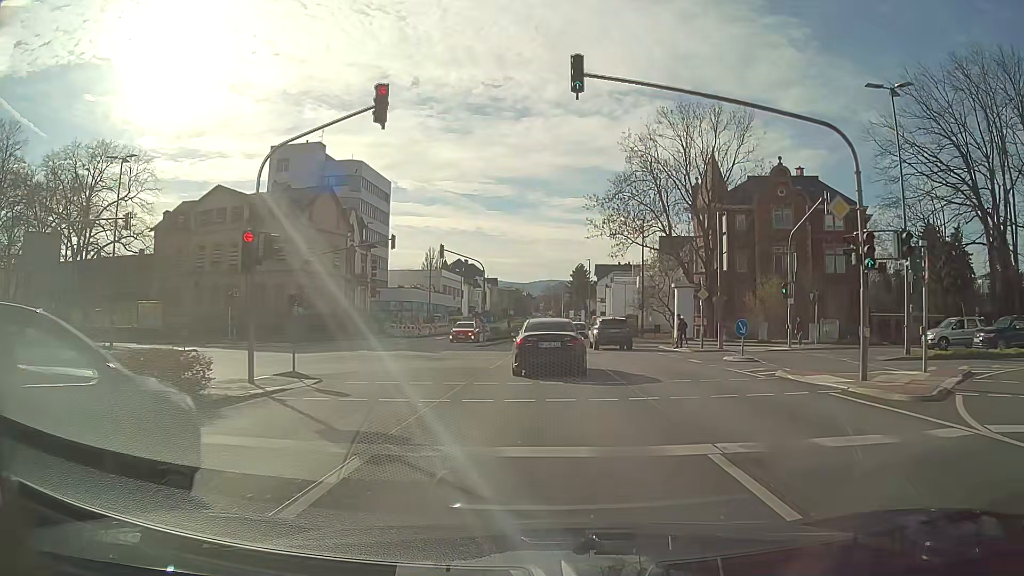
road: tertiary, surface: asphalt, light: Day
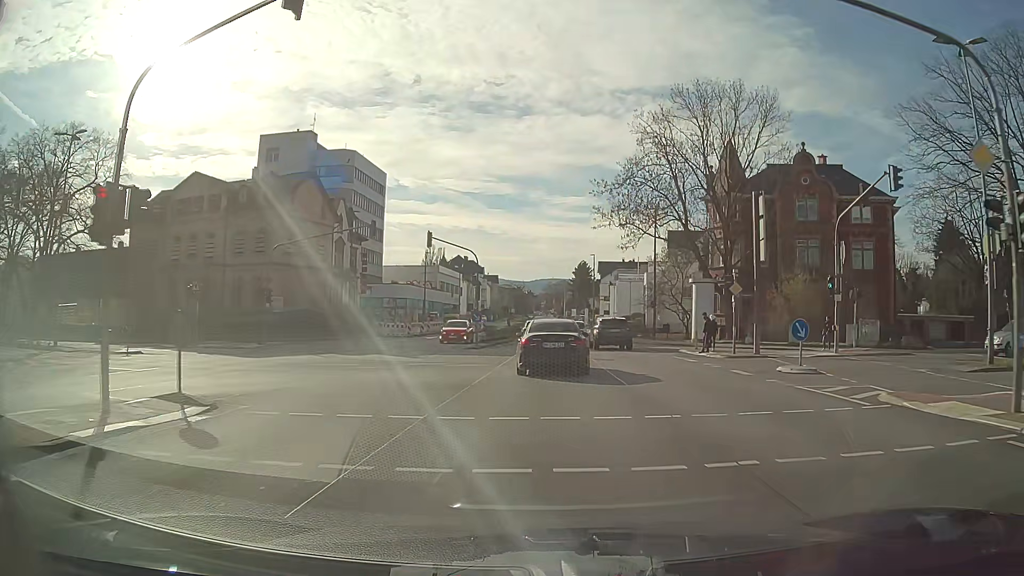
(0.0, +5.4) m; 0°
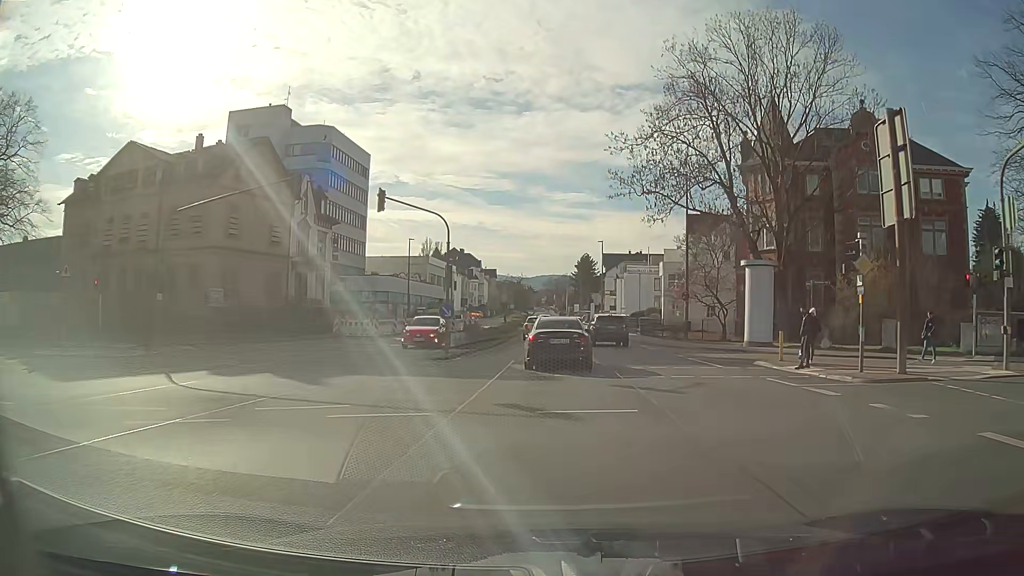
(-0.1, +11.6) m; 0°
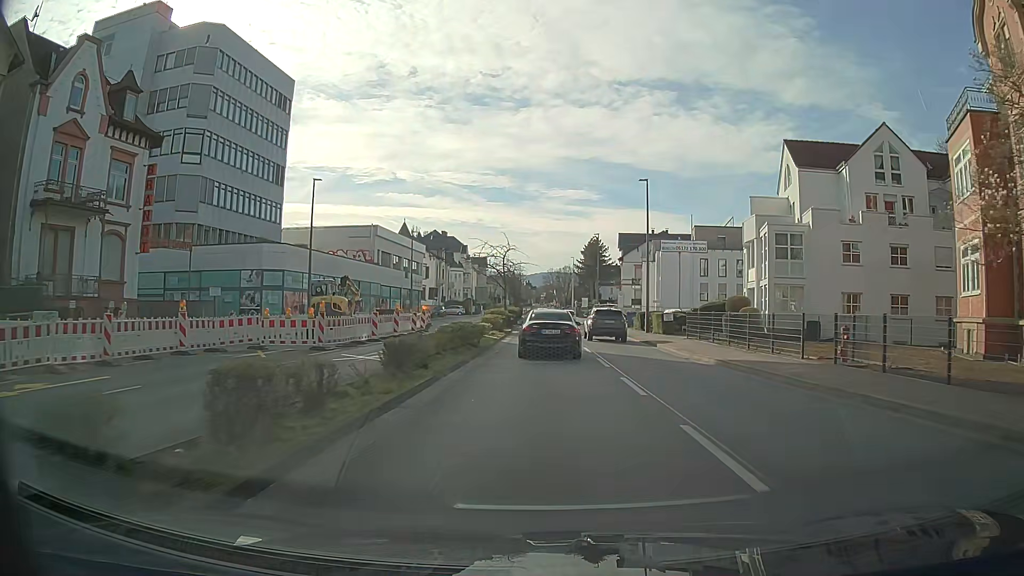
(0.0, +34.2) m; -1°
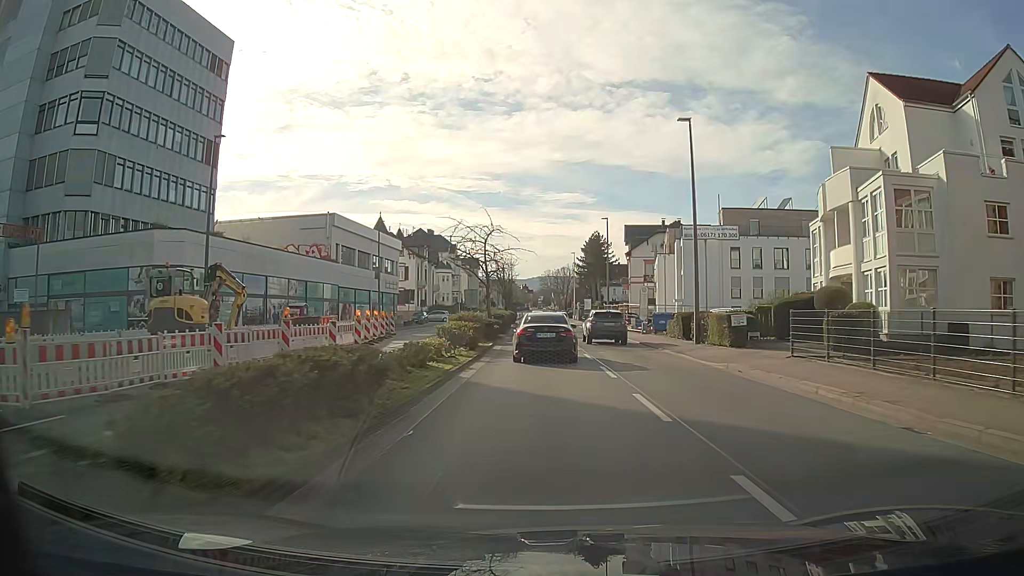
(+0.2, +14.6) m; +1°
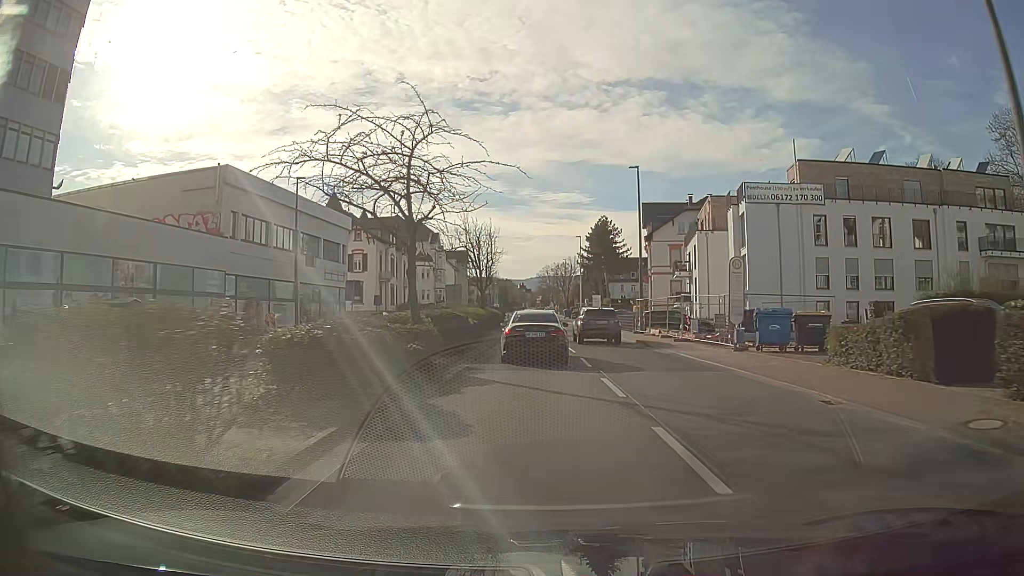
(0.0, +21.8) m; 0°
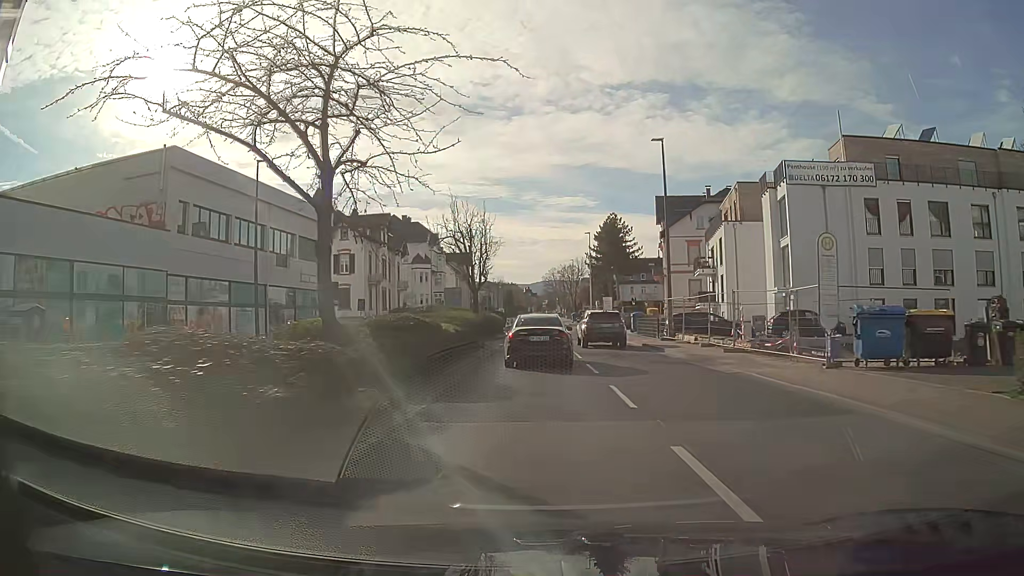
(0.0, +7.2) m; 0°
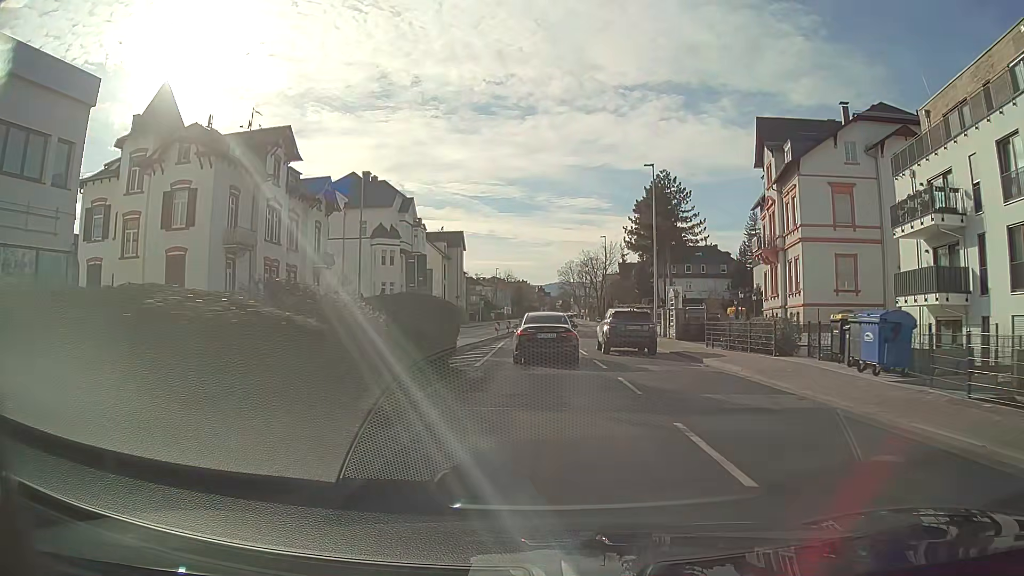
(-0.7, +34.9) m; -1°
(0, +10) (0, +20) (0, +30) (0, +40) (0, +50) (0, +60) (+1, +70) (+1, +80) (+1, +90) (+1, +100) m
